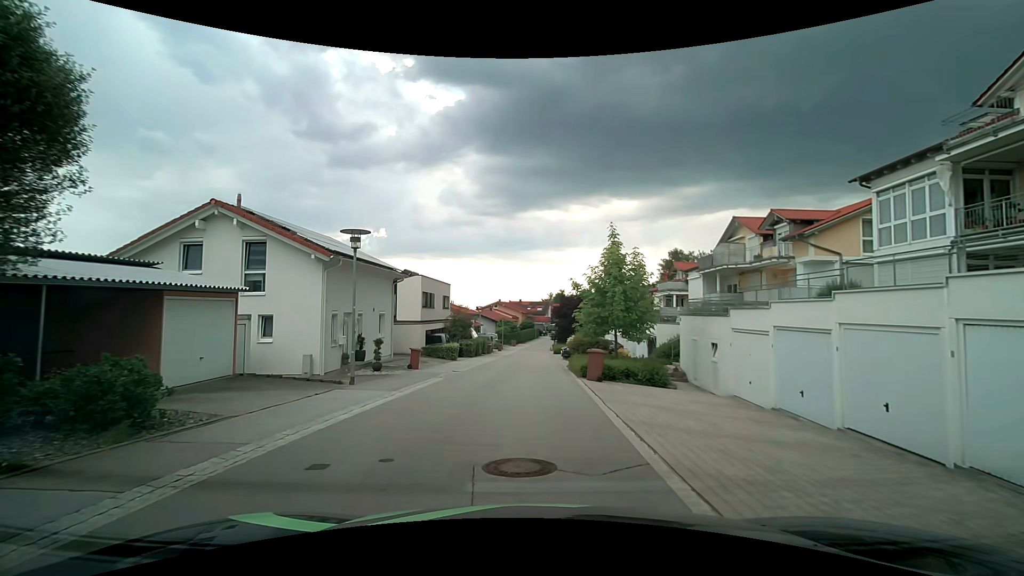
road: residential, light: Day
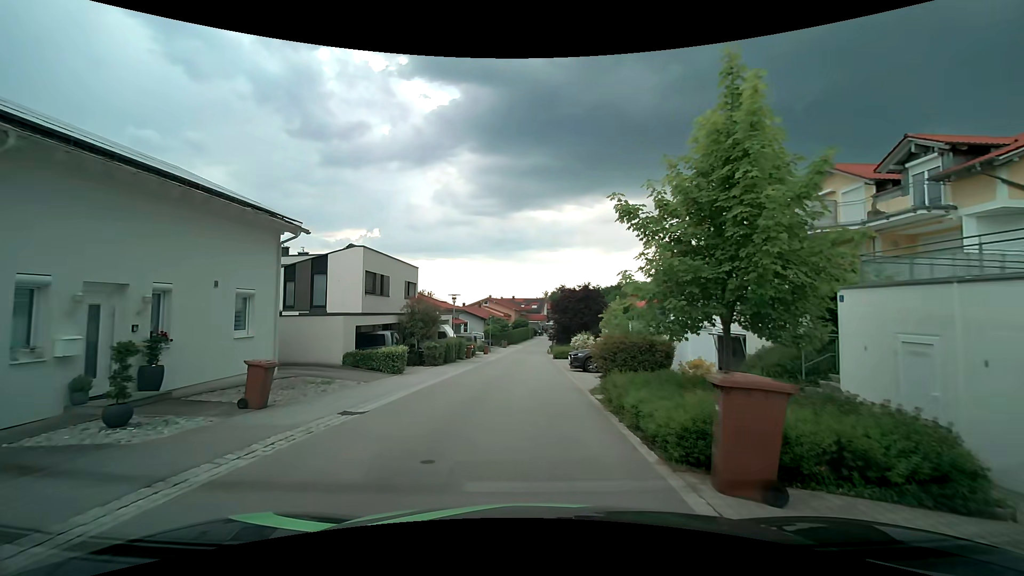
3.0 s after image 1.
(+0.2, +12.5) m; +1°
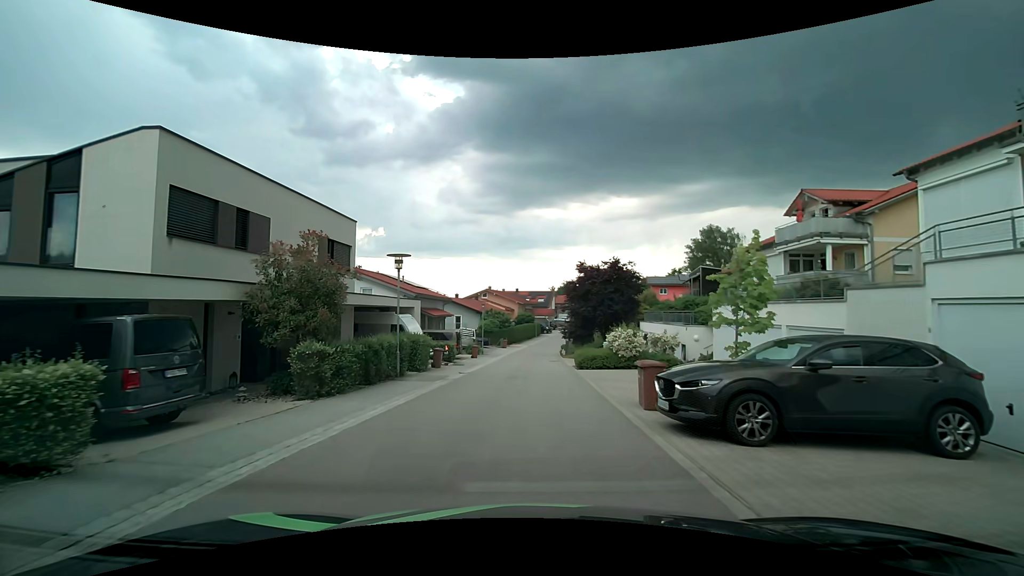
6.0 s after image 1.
(0.0, +15.5) m; 0°
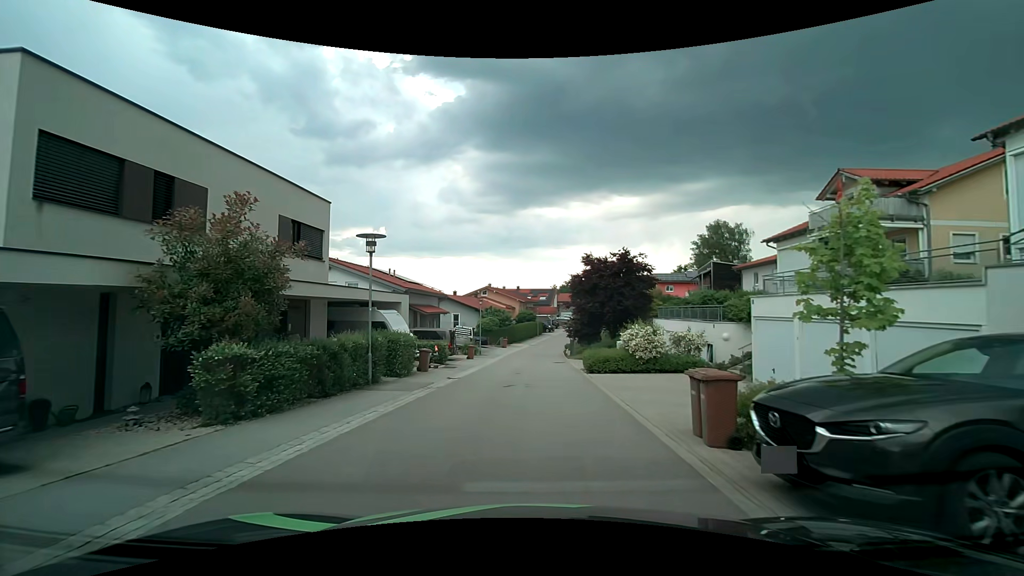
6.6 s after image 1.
(0.0, +3.4) m; -1°
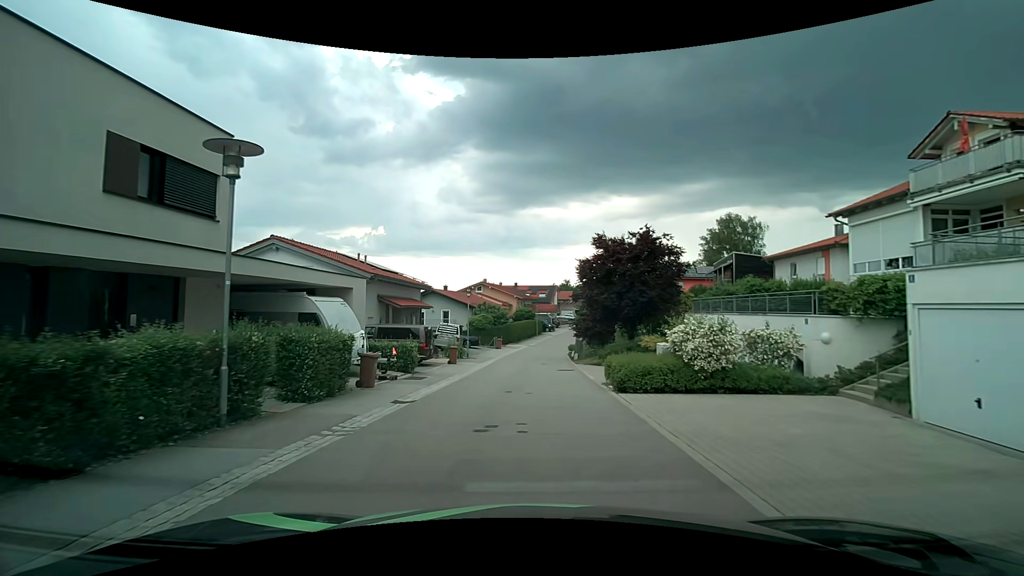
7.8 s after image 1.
(0.0, +7.1) m; 0°
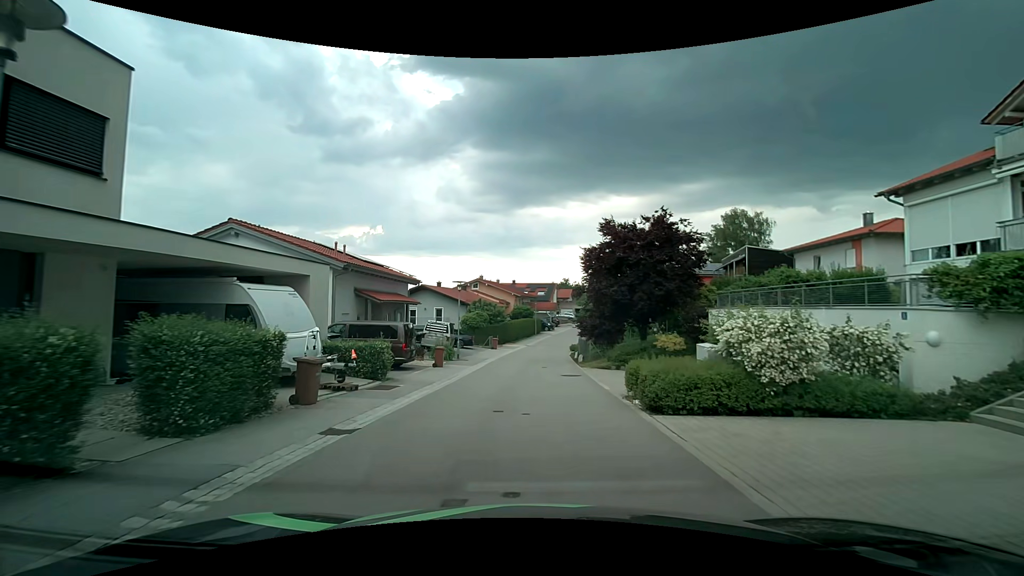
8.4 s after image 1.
(0.0, +3.7) m; 0°
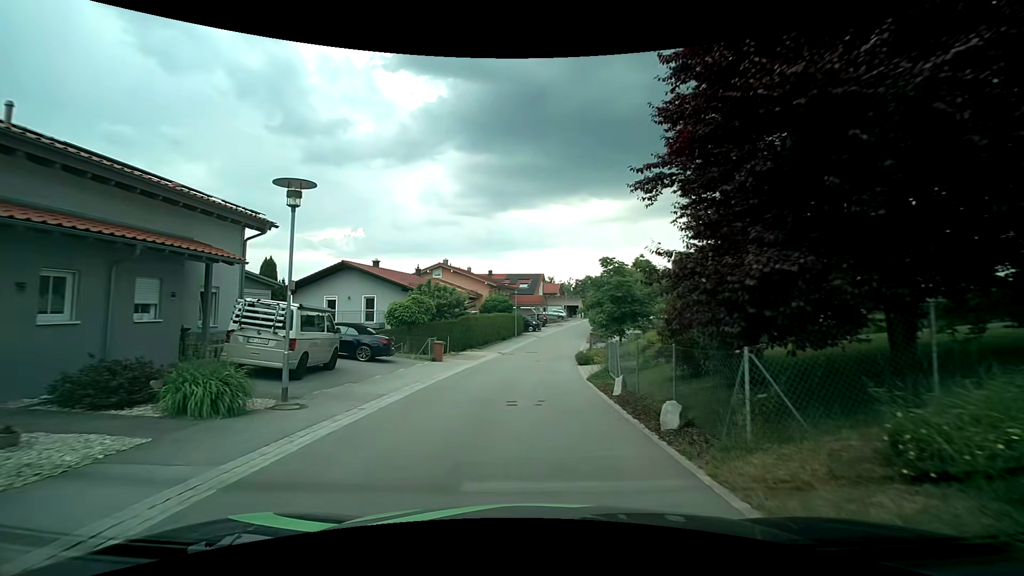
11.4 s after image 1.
(+0.5, +19.2) m; +3°
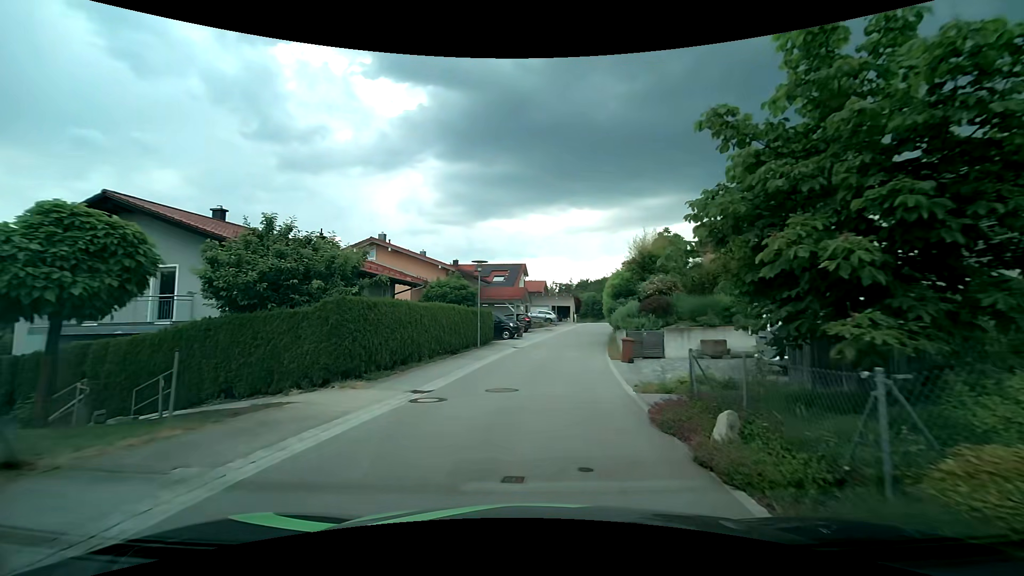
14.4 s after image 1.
(+0.1, +19.7) m; +2°
(0, +10) (+1, +20) (+2, +30) (+4, +40) (+6, +50) (+8, +59) (+11, +69) (+12, +79) (+12, +89) (+10, +99) m
